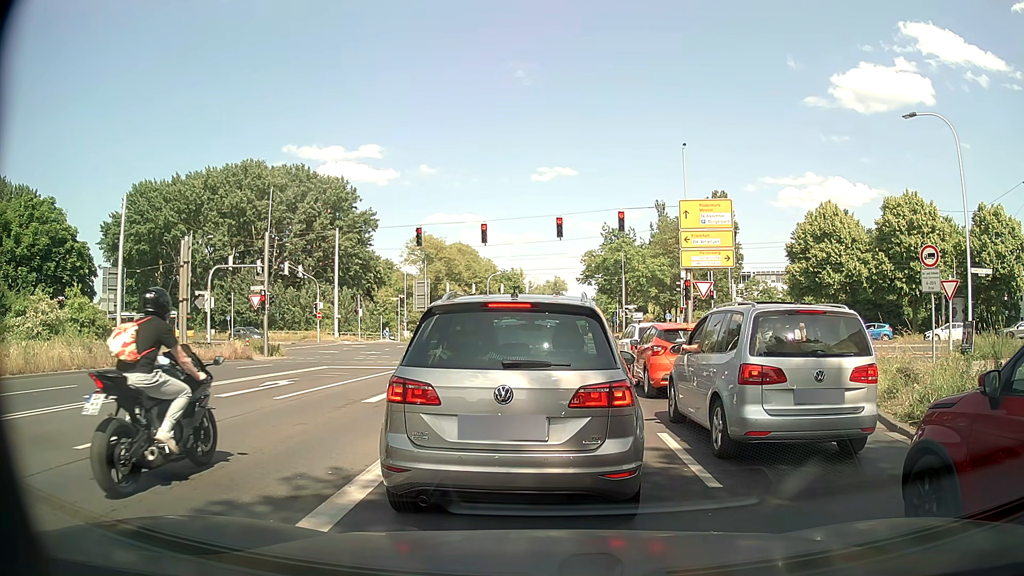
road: secondary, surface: asphalt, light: Day
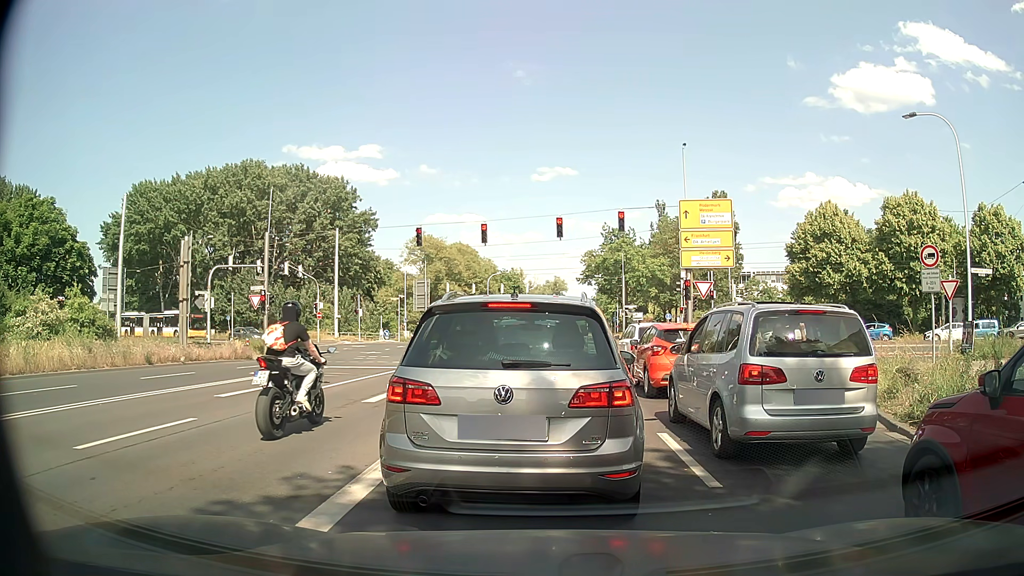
(0.0, 0.0) m; 0°
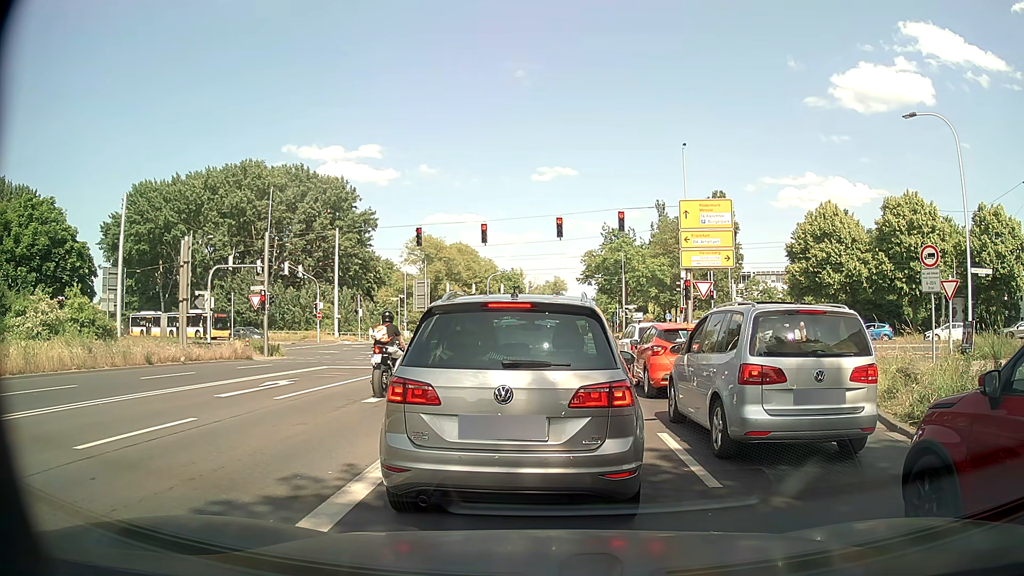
(0.0, 0.0) m; 0°
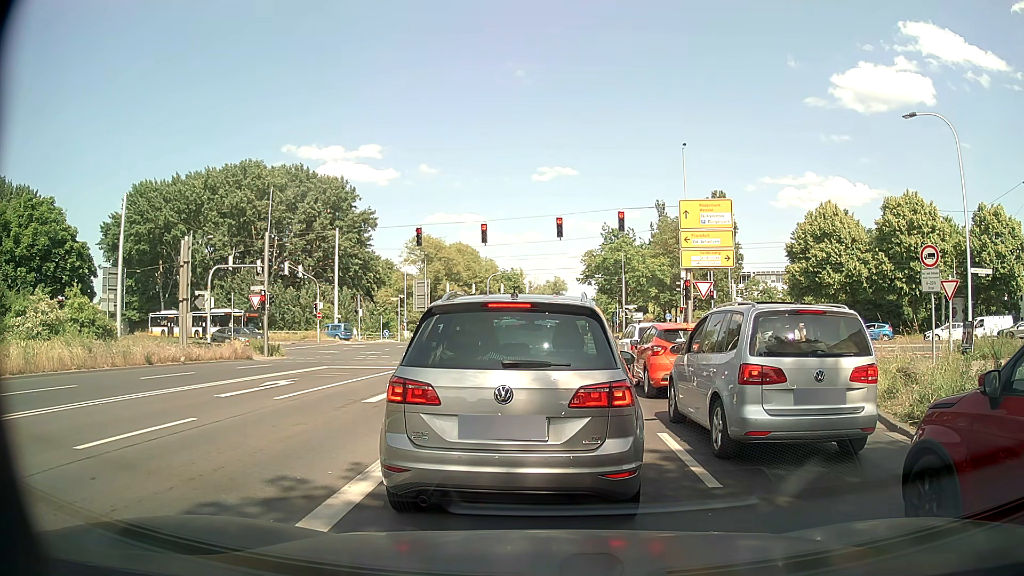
(0.0, 0.0) m; 0°
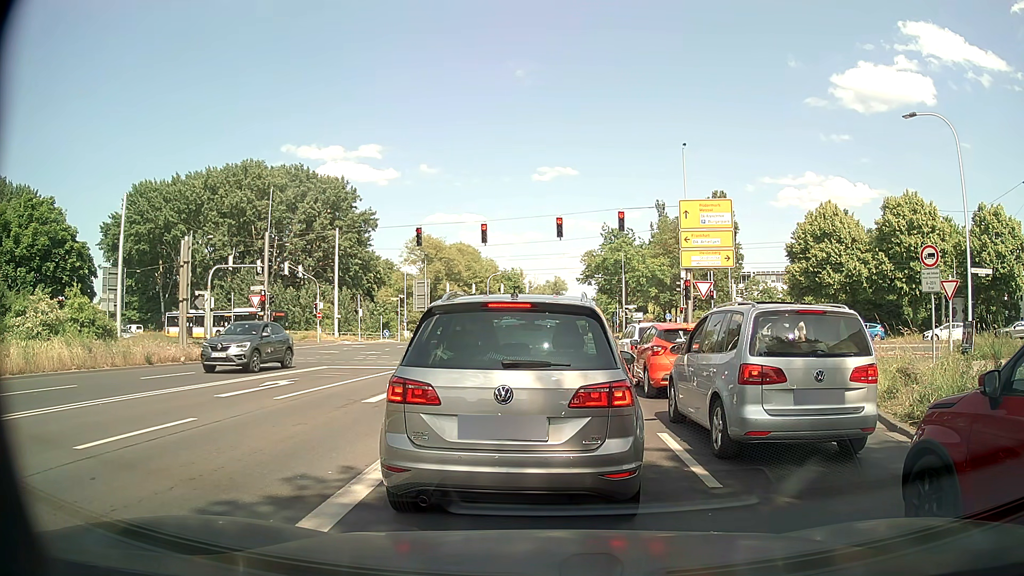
(0.0, 0.0) m; 0°
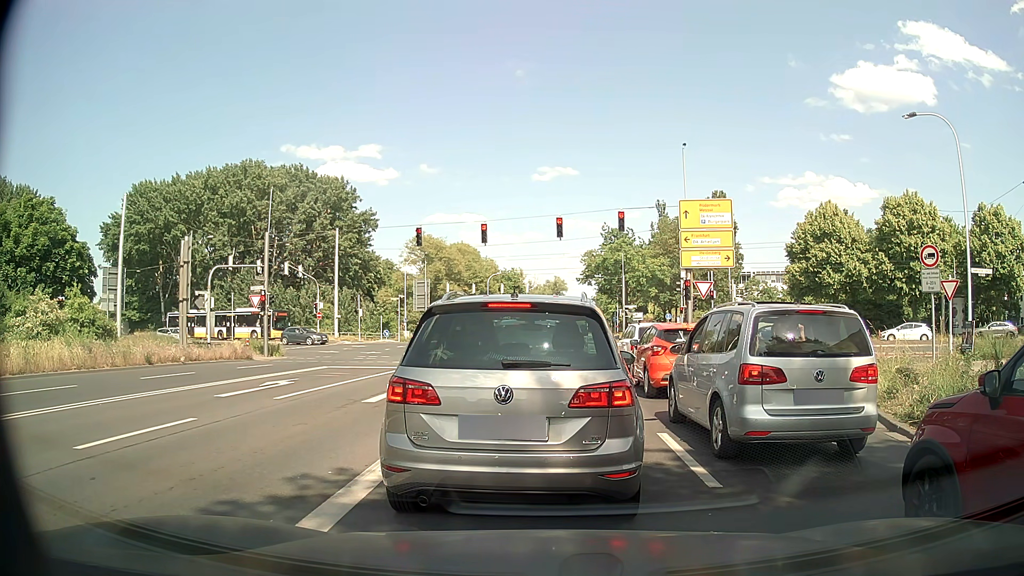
(0.0, 0.0) m; 0°
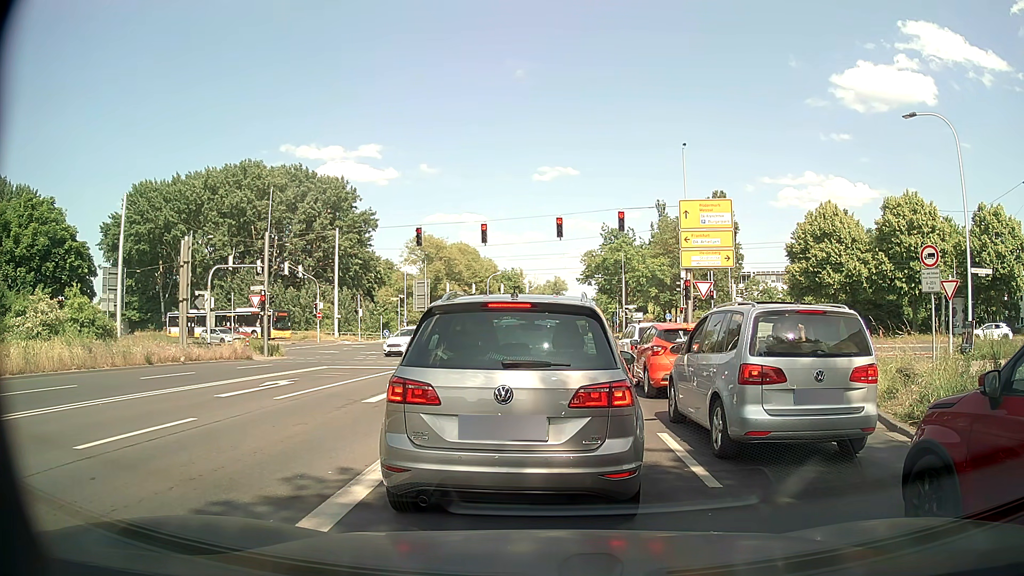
(0.0, 0.0) m; 0°
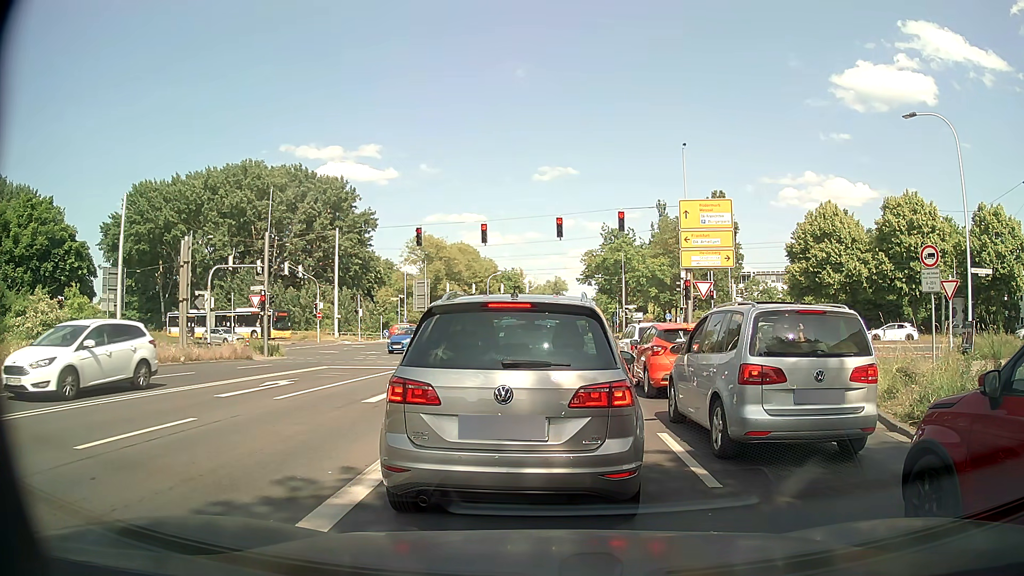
(0.0, 0.0) m; 0°
